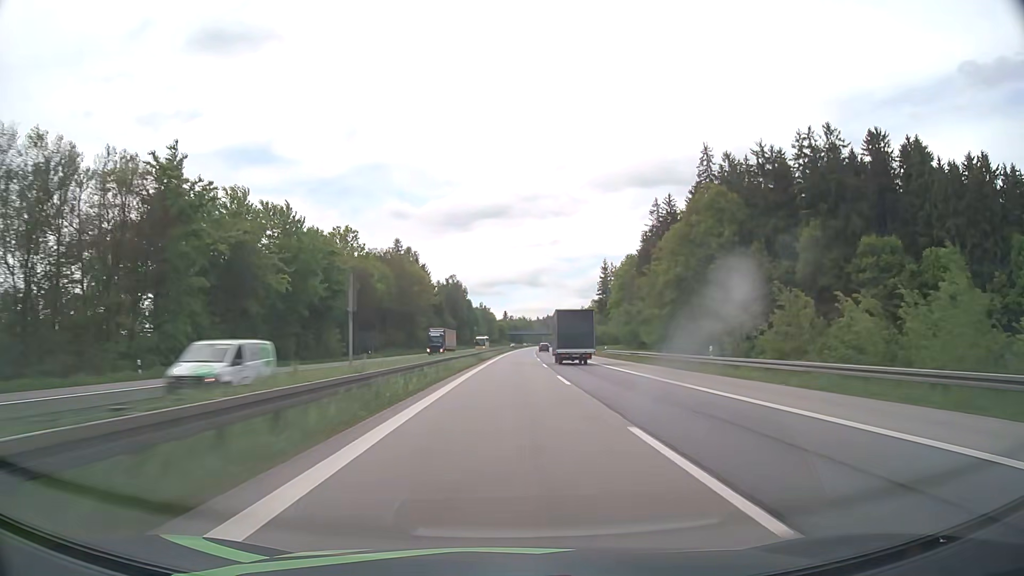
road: motorway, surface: asphalt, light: Day
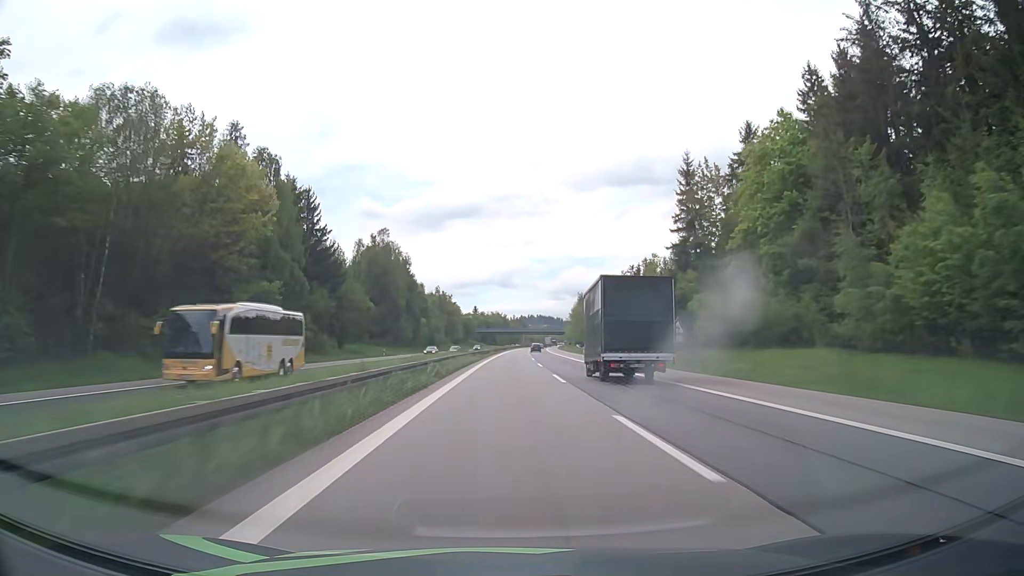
(+1.7, +88.7) m; +2°
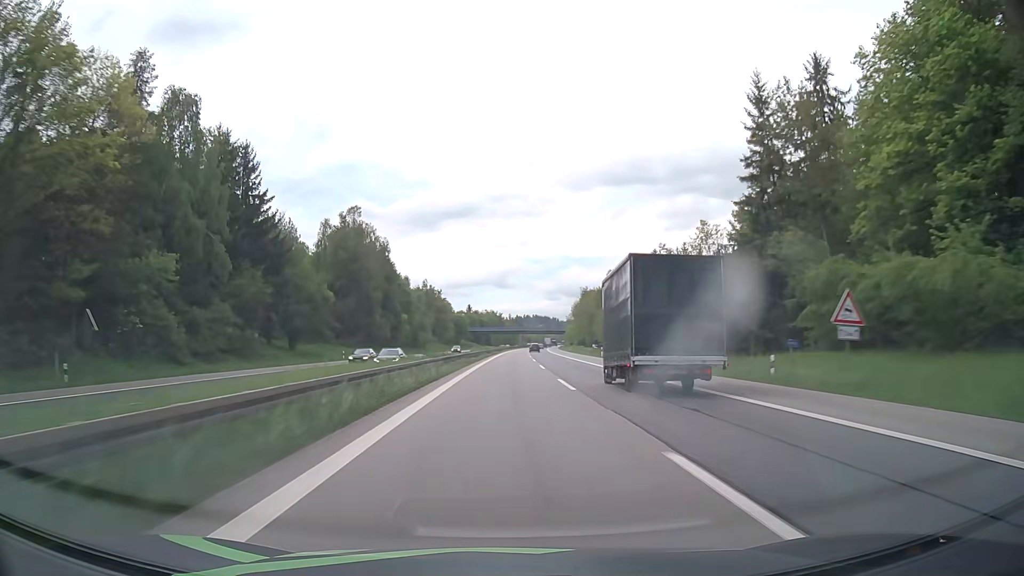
(+0.2, +22.2) m; +1°
